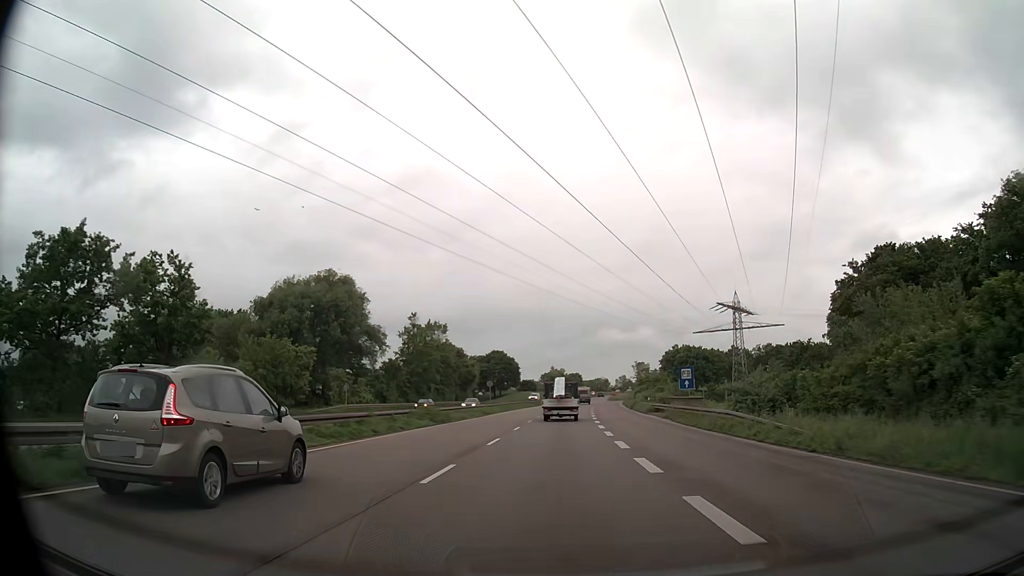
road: trunk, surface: asphalt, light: Day
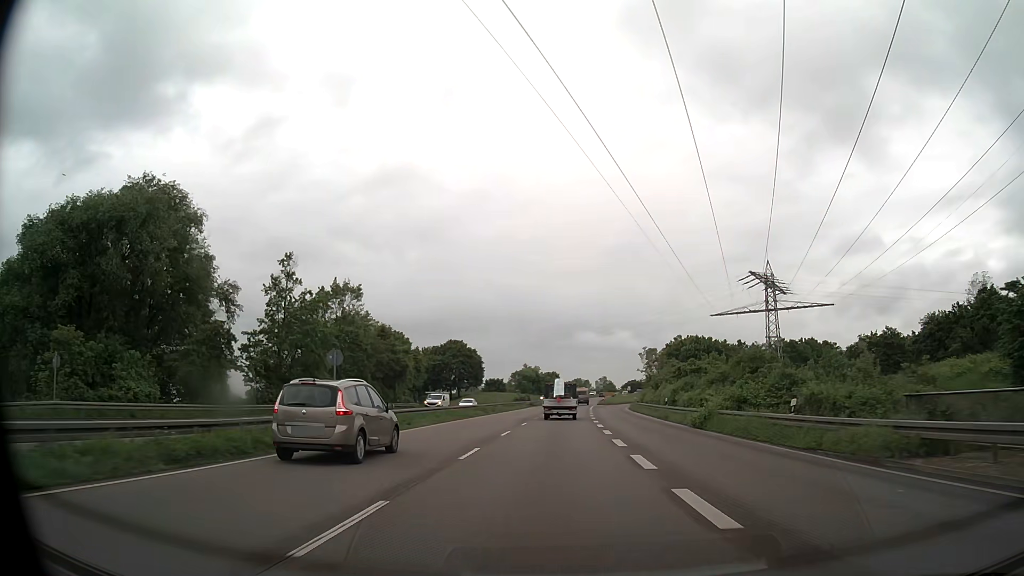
(+0.6, +41.4) m; +2°
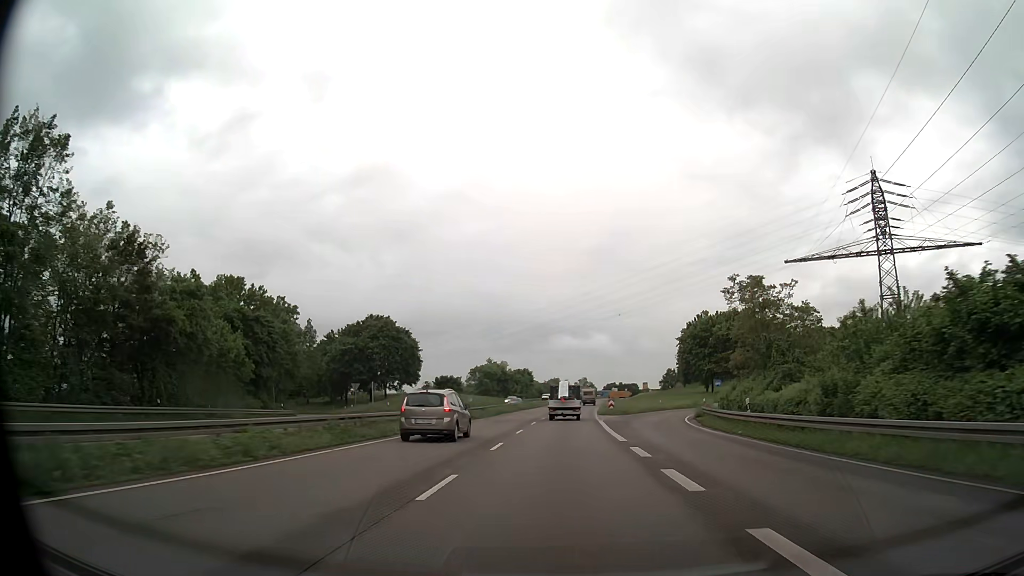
(+1.0, +51.8) m; +2°
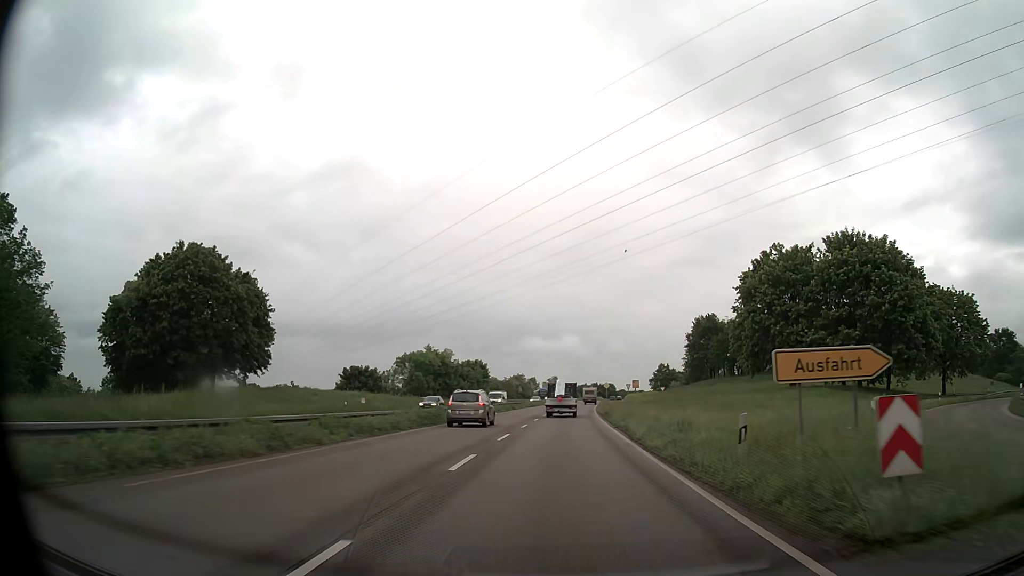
(+1.3, +51.6) m; +3°
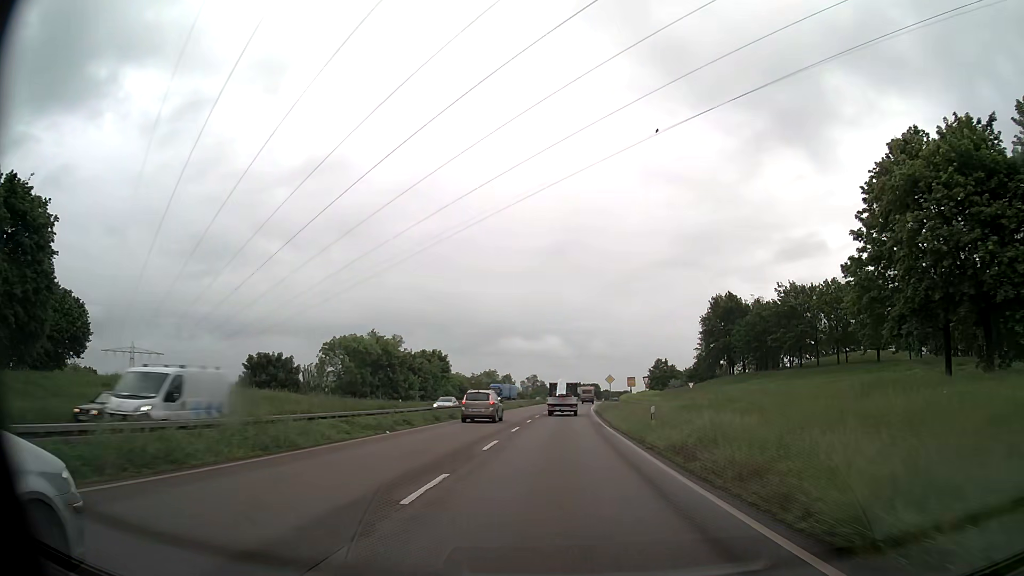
(+0.5, +30.8) m; +2°
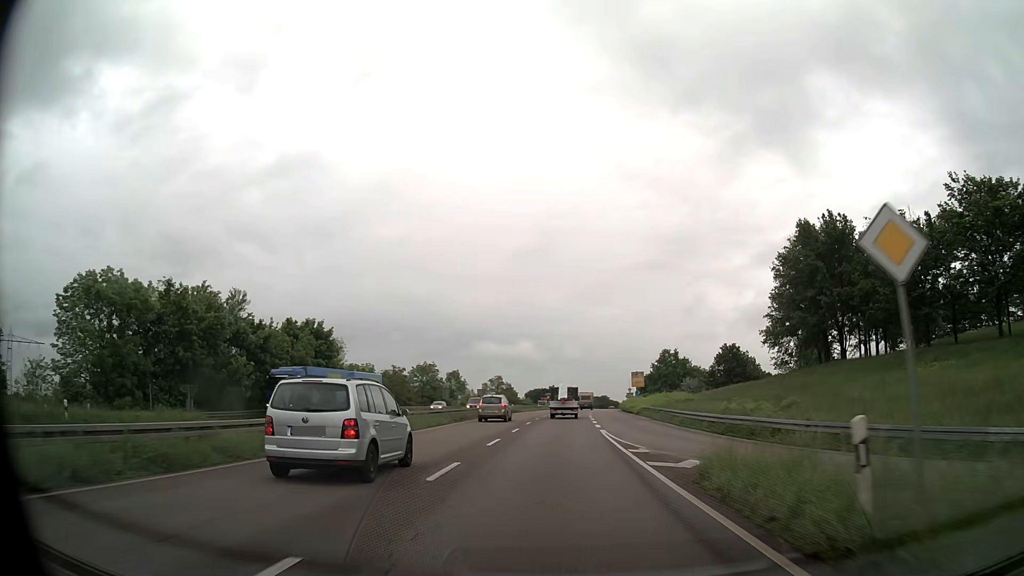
(+1.3, +50.8) m; +2°
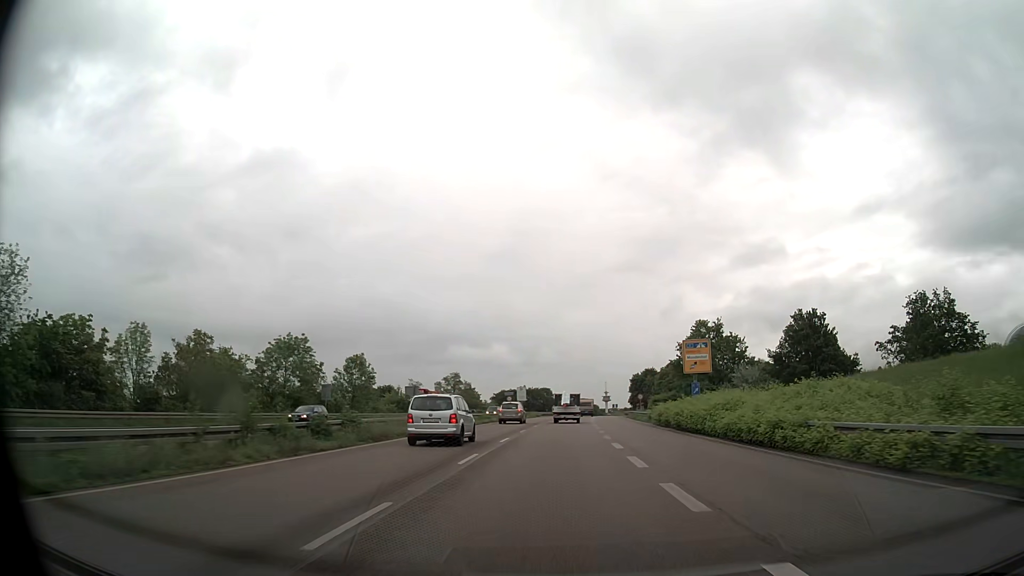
(+1.0, +50.1) m; +2°
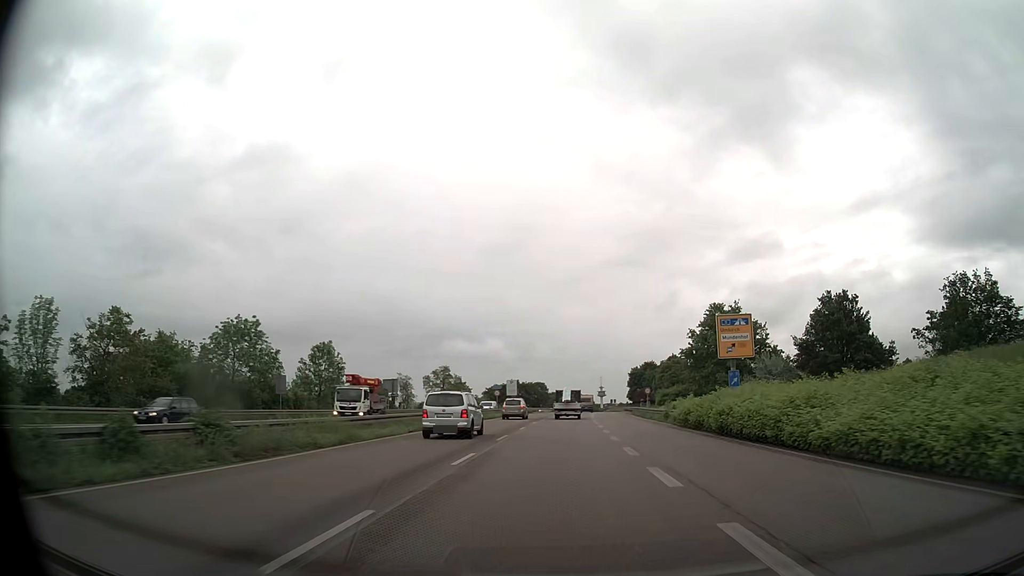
(0.0, +9.9) m; 0°
(0, +10) (0, +20) (0, +30) (+1, +40) (+1, +50) (+2, +60) (+2, +70) (+3, +80) (+4, +90) (+4, +100) m
